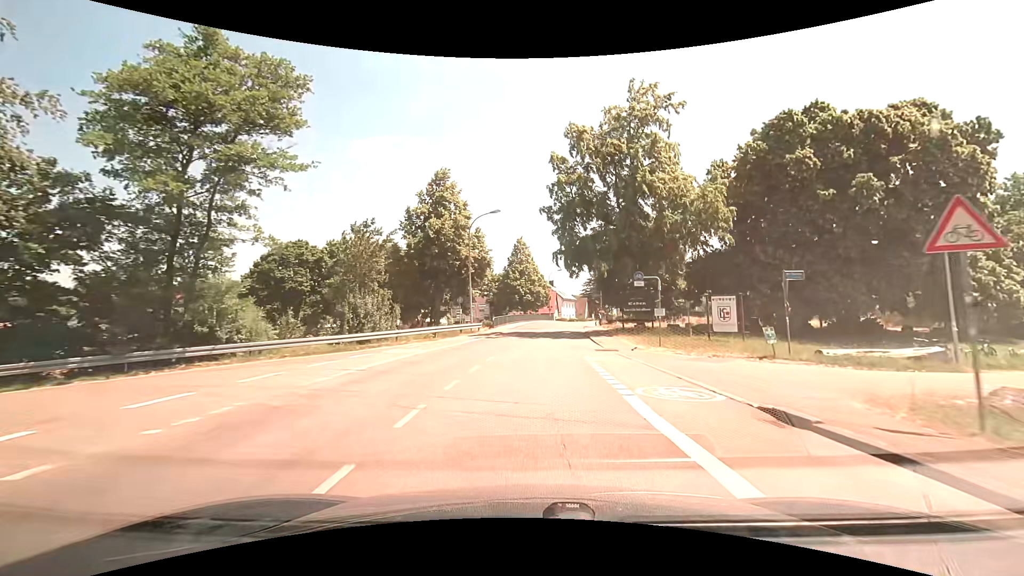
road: tertiary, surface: asphalt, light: Day
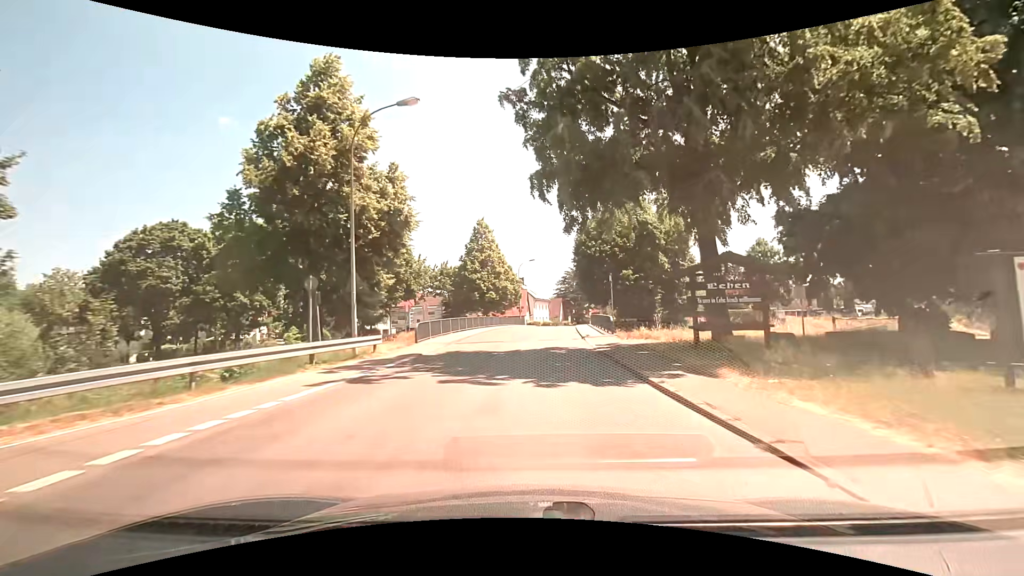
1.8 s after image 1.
(+0.5, +19.6) m; +3°
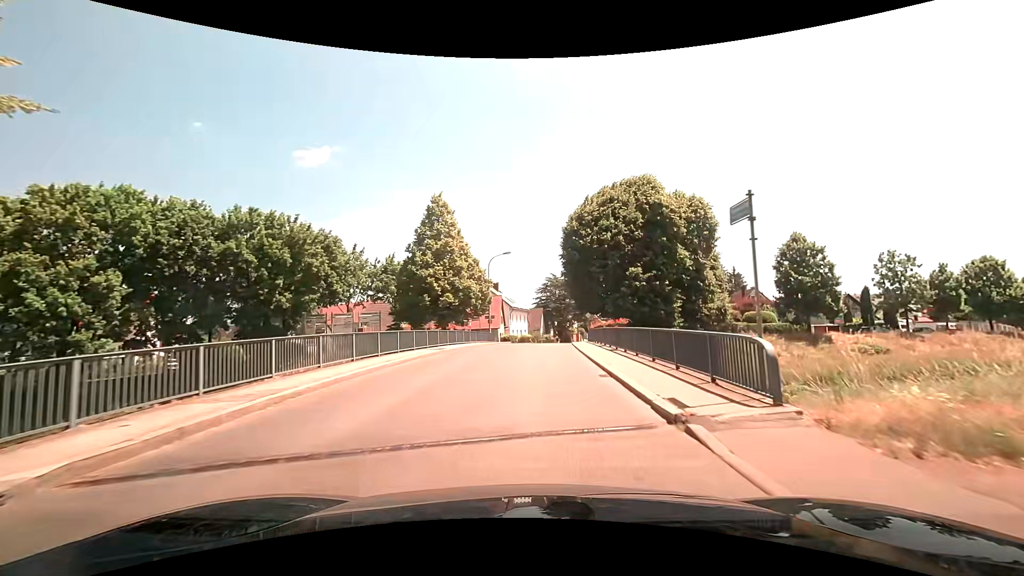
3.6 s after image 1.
(+0.5, +18.3) m; +2°
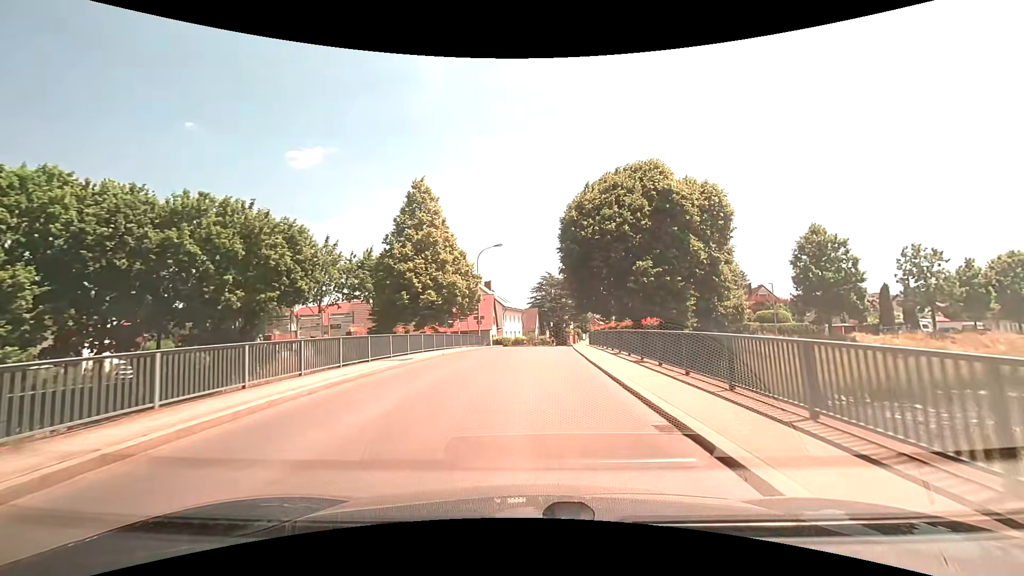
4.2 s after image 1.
(+0.1, +5.7) m; +2°
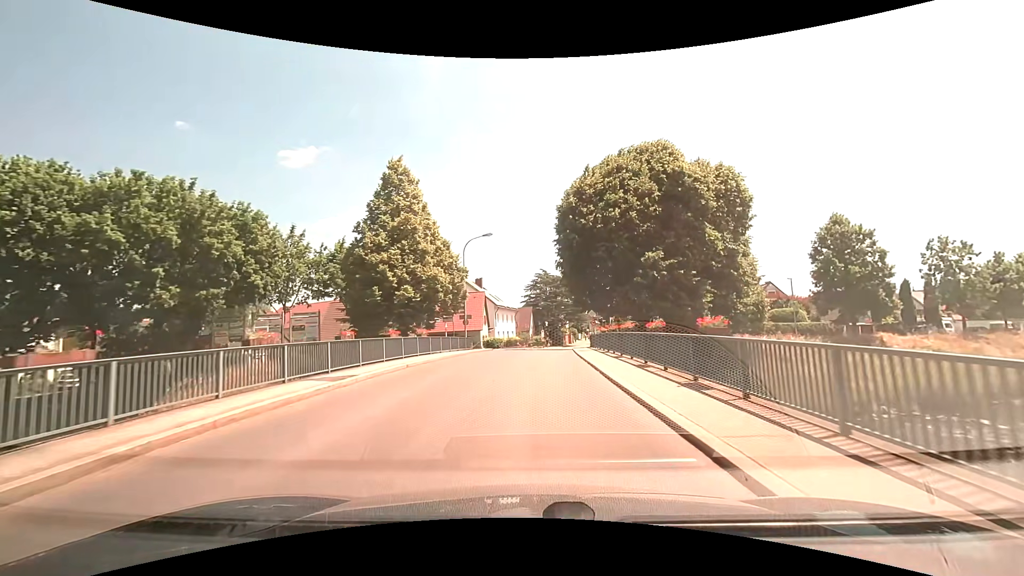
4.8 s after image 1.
(0.0, +5.5) m; +1°
